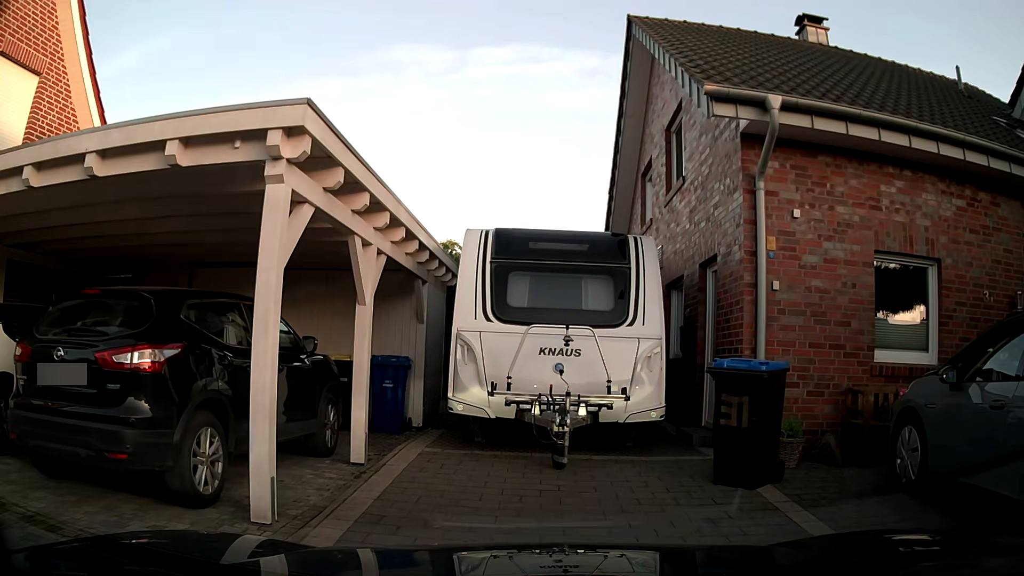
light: Day
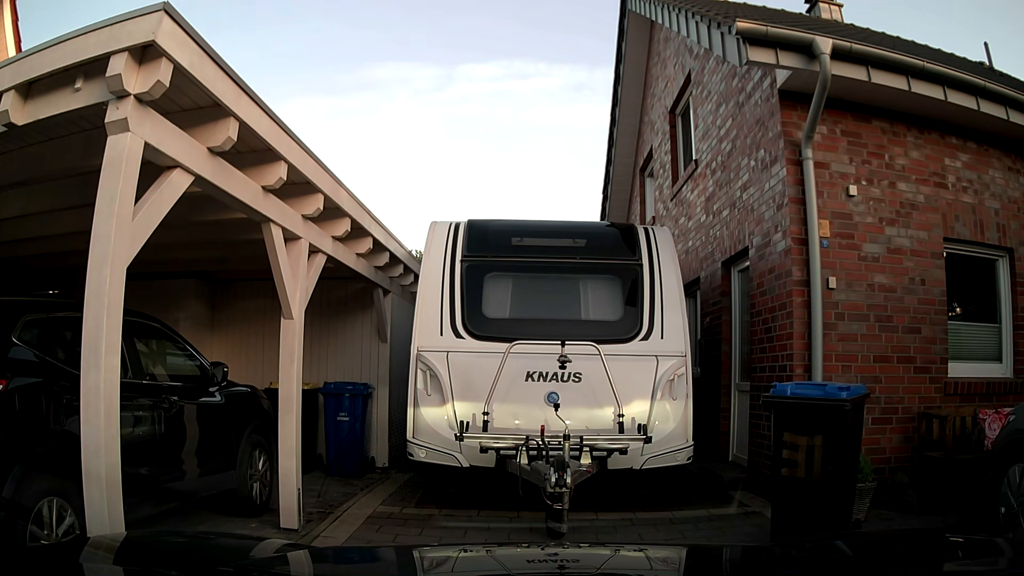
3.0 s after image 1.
(0.0, +1.7) m; 0°
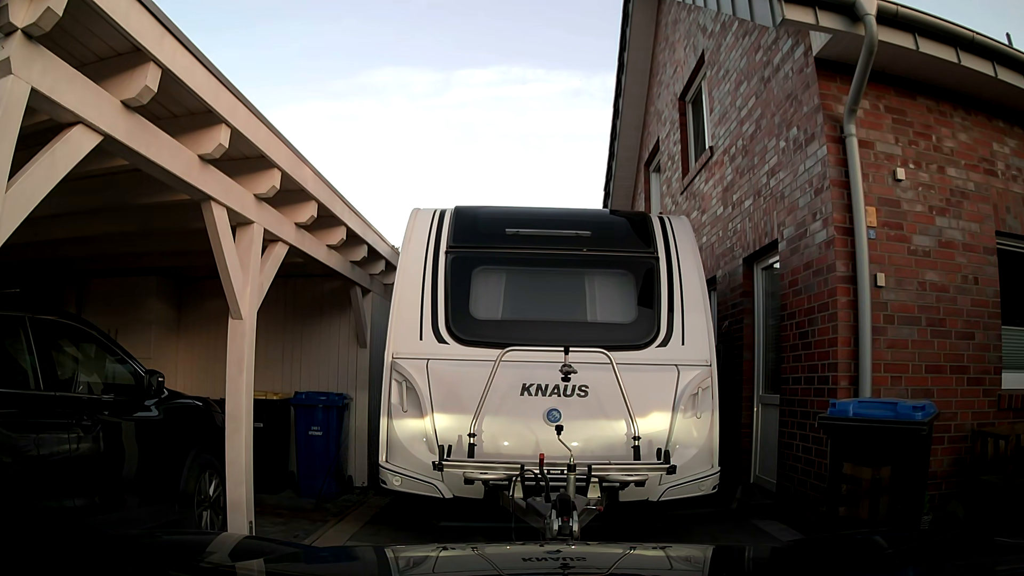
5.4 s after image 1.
(0.0, +0.9) m; 0°
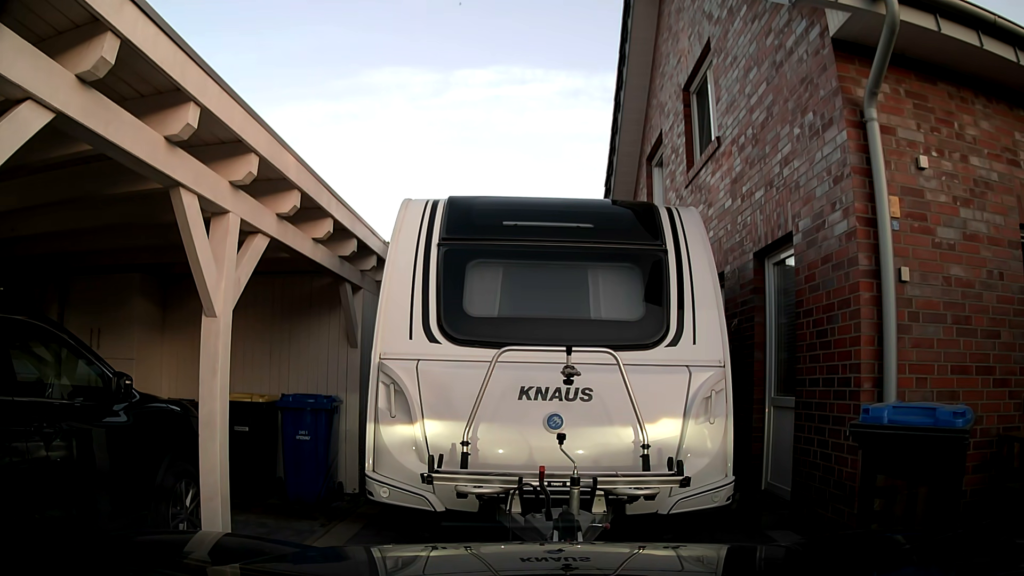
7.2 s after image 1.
(0.0, +0.4) m; 0°
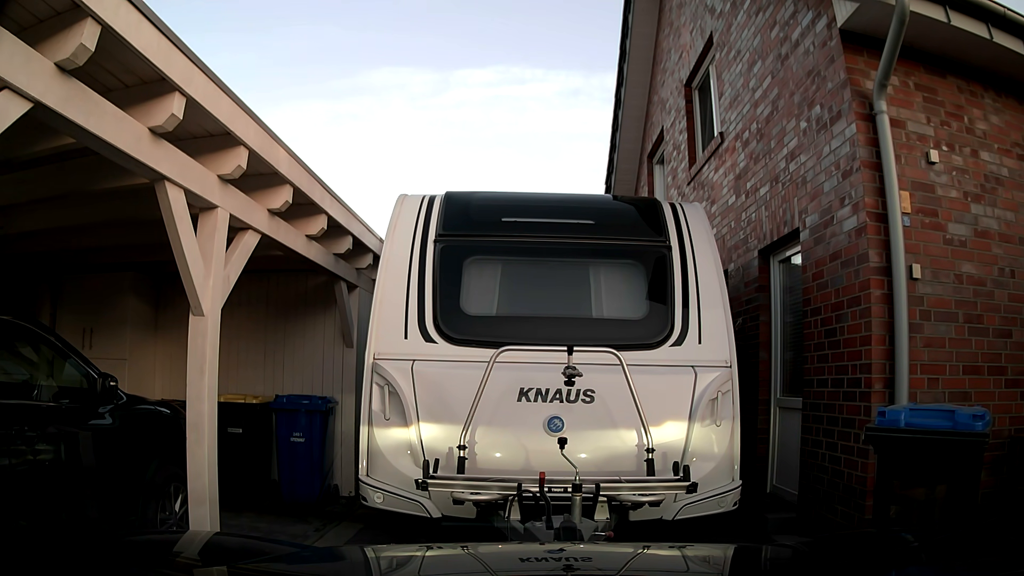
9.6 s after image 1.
(0.0, +0.2) m; 0°
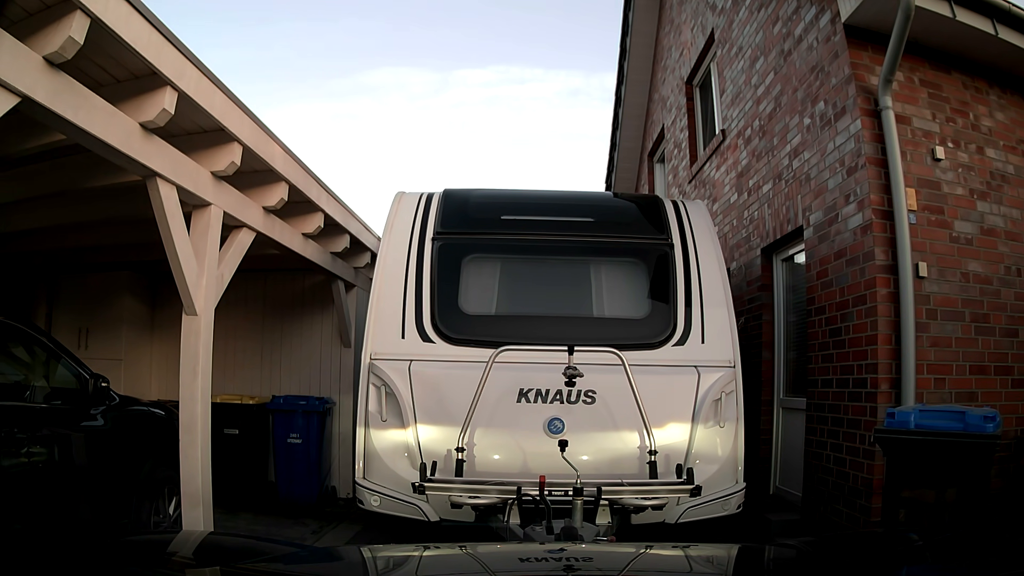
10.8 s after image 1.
(0.0, +0.1) m; 0°
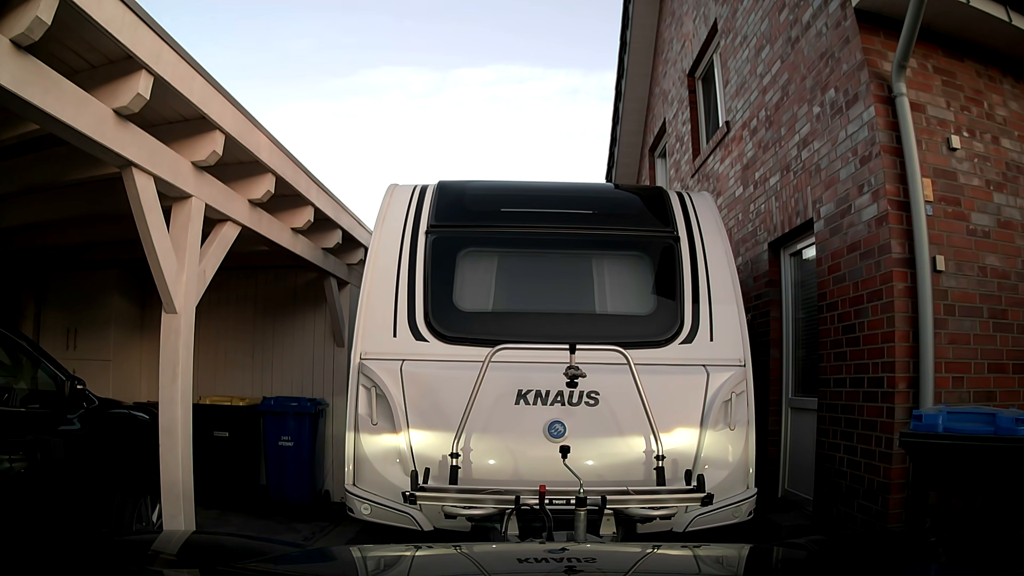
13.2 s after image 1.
(0.0, +0.2) m; 0°
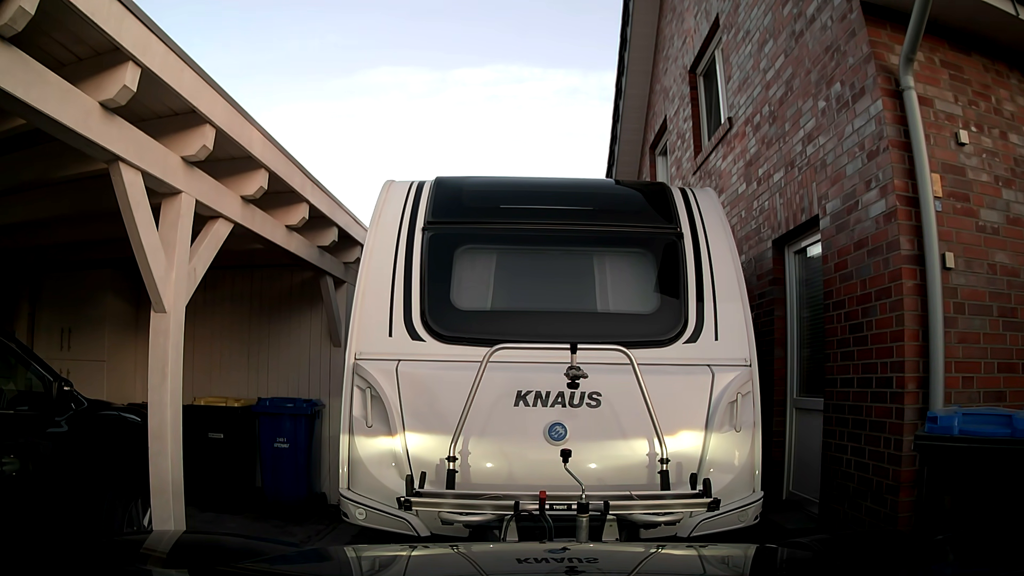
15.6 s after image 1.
(0.0, +0.1) m; 0°
